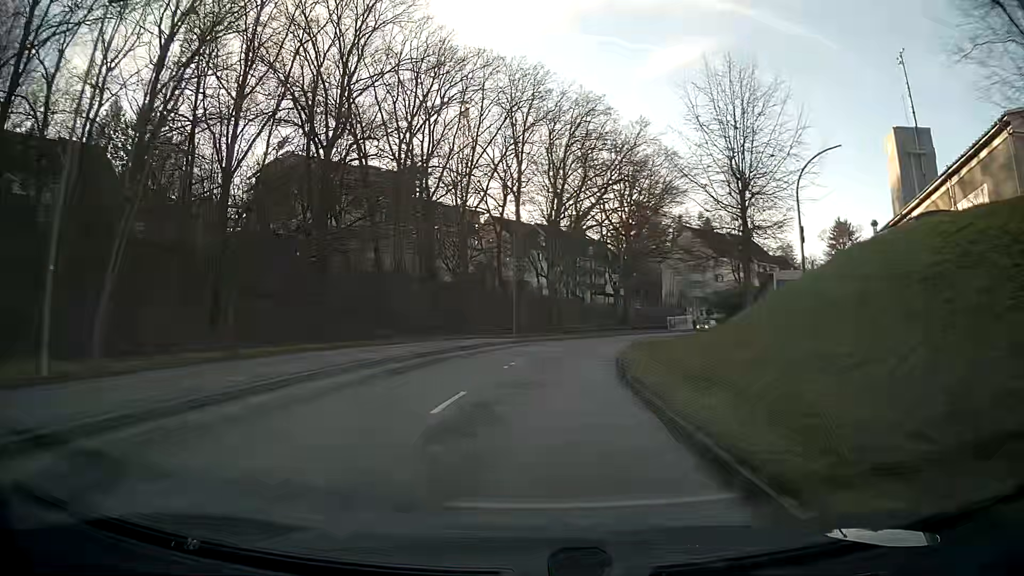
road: tertiary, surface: asphalt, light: Day
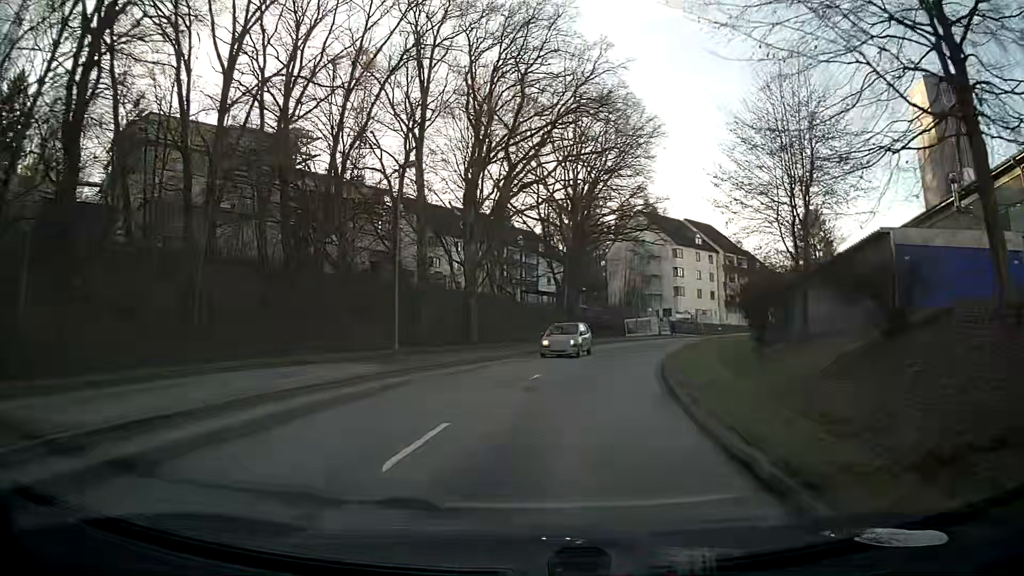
(+1.2, +21.8) m; +8°
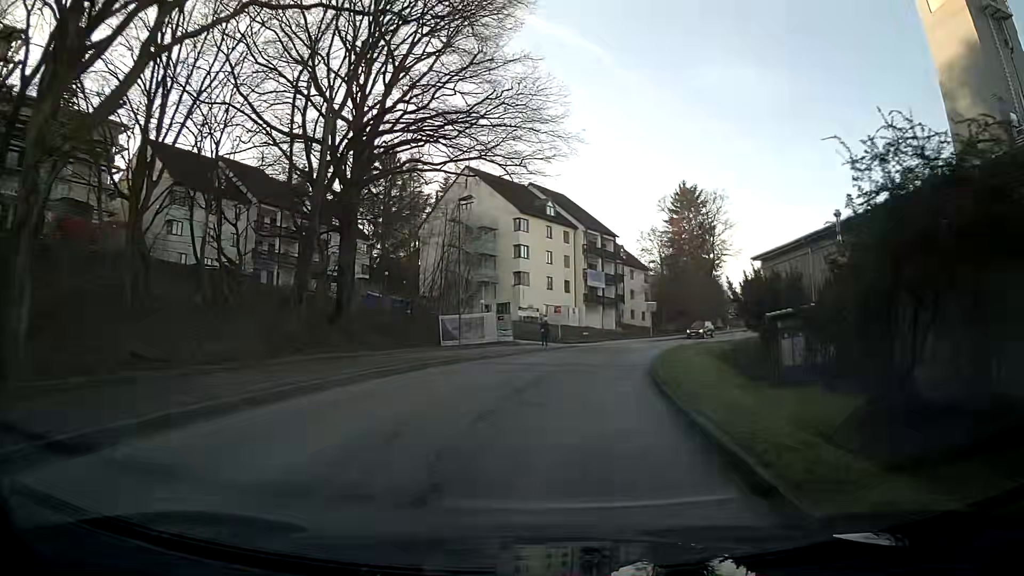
(+3.8, +28.6) m; +15°
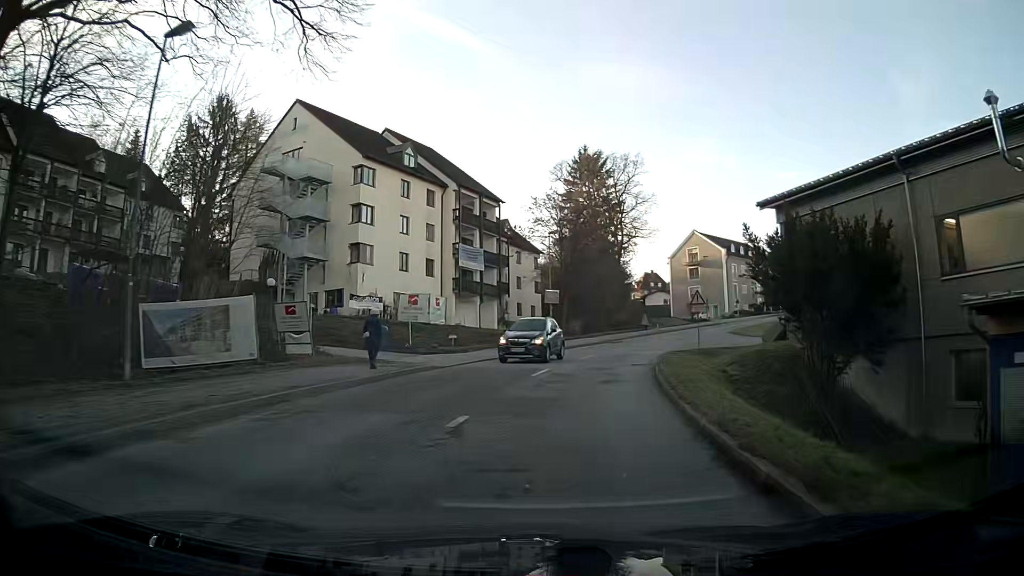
(+1.9, +21.7) m; +11°
